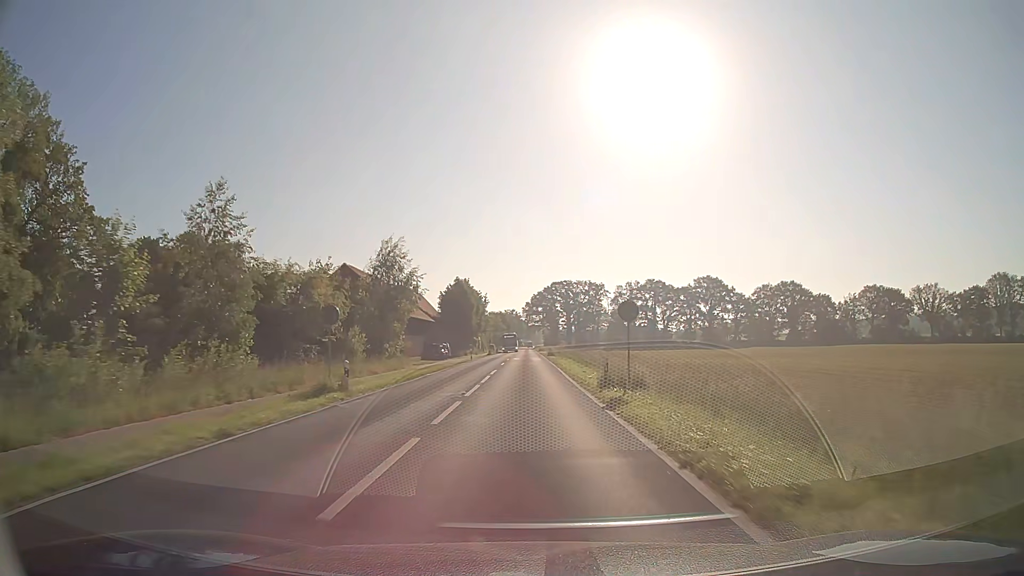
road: secondary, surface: asphalt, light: Day
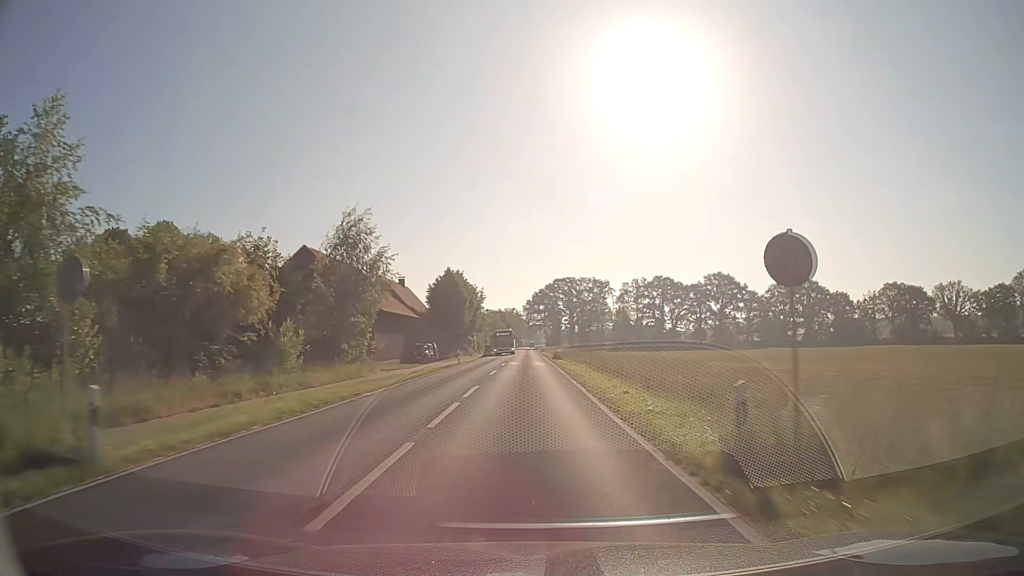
(0.0, +12.4) m; 0°
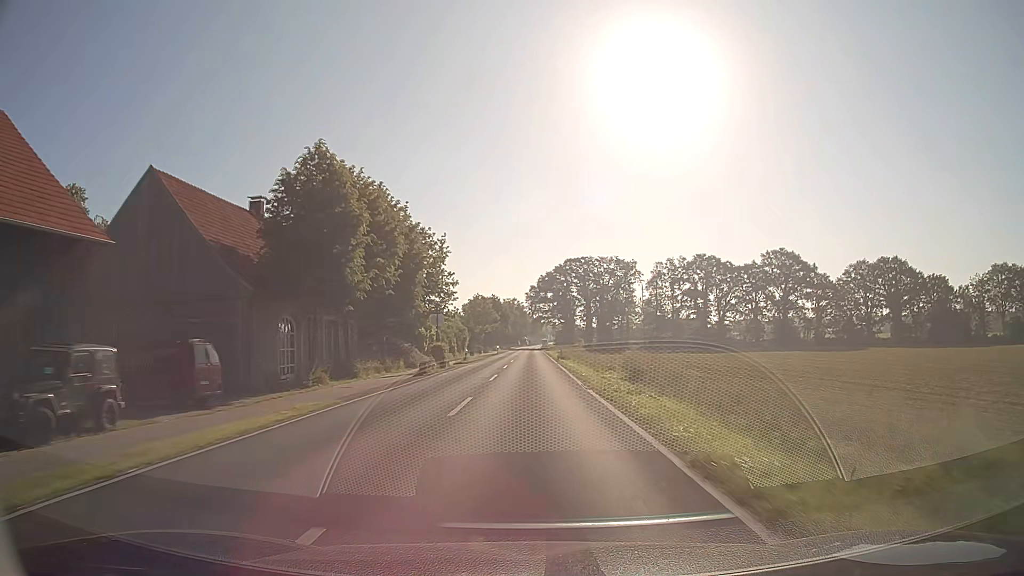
(-0.1, +52.5) m; 0°
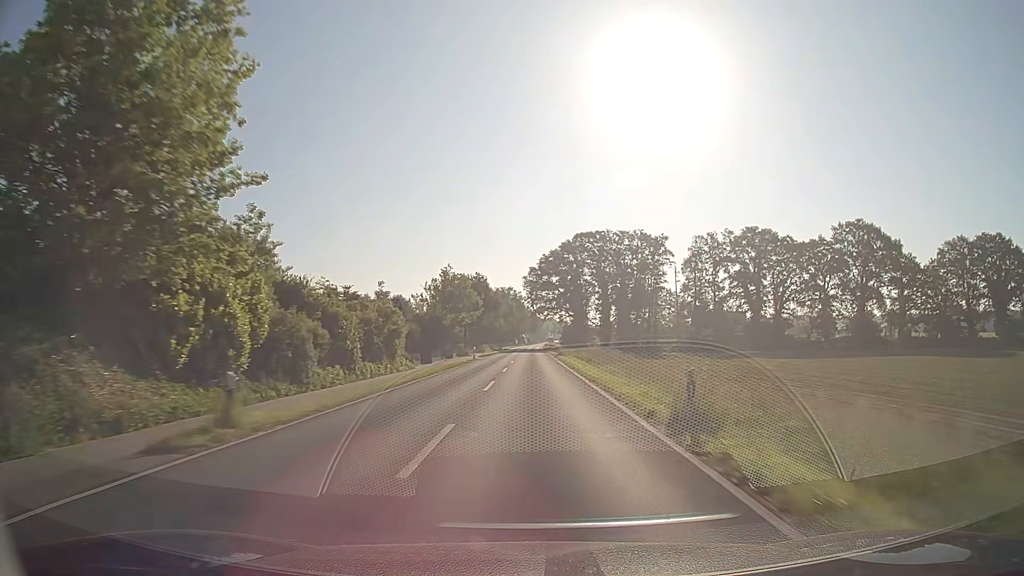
(-0.1, +42.1) m; 0°
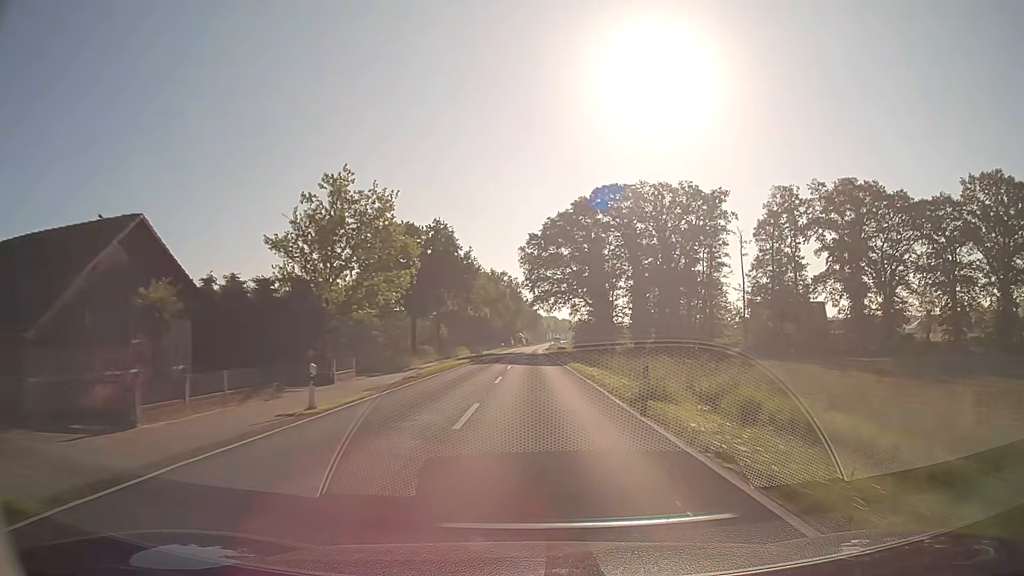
(+0.1, +44.3) m; 0°
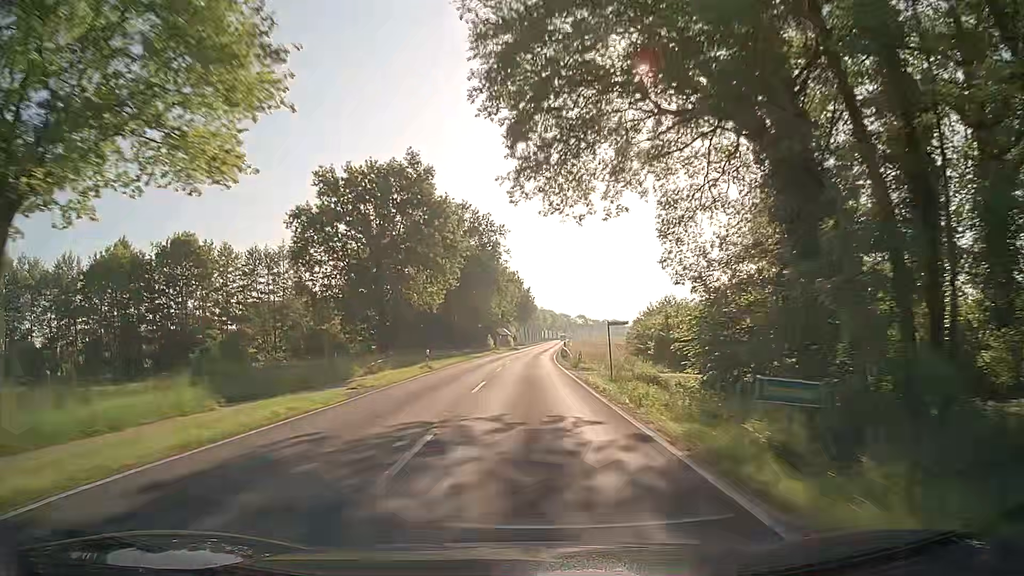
(+0.5, +76.5) m; +1°
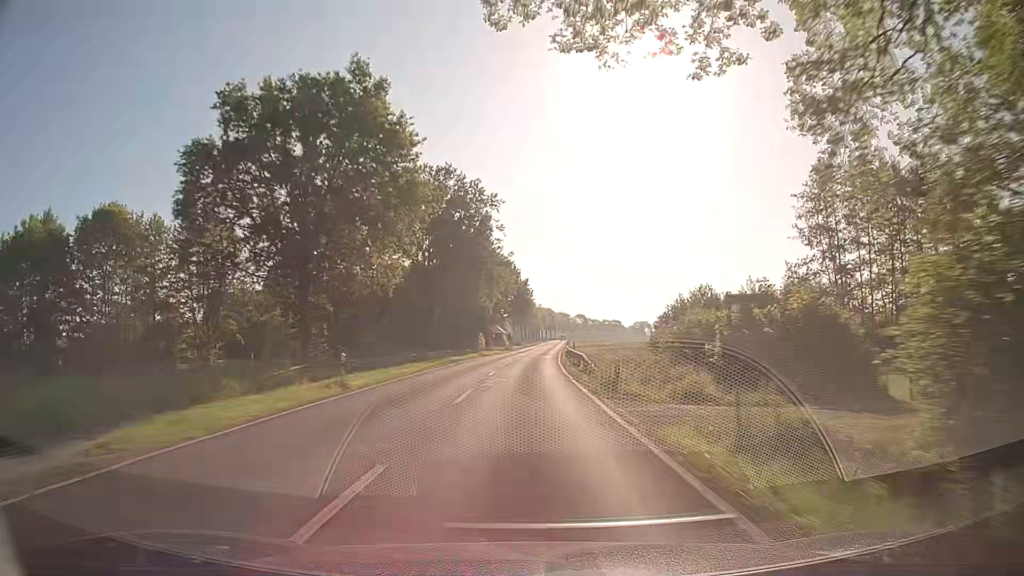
(0.0, +15.5) m; 0°
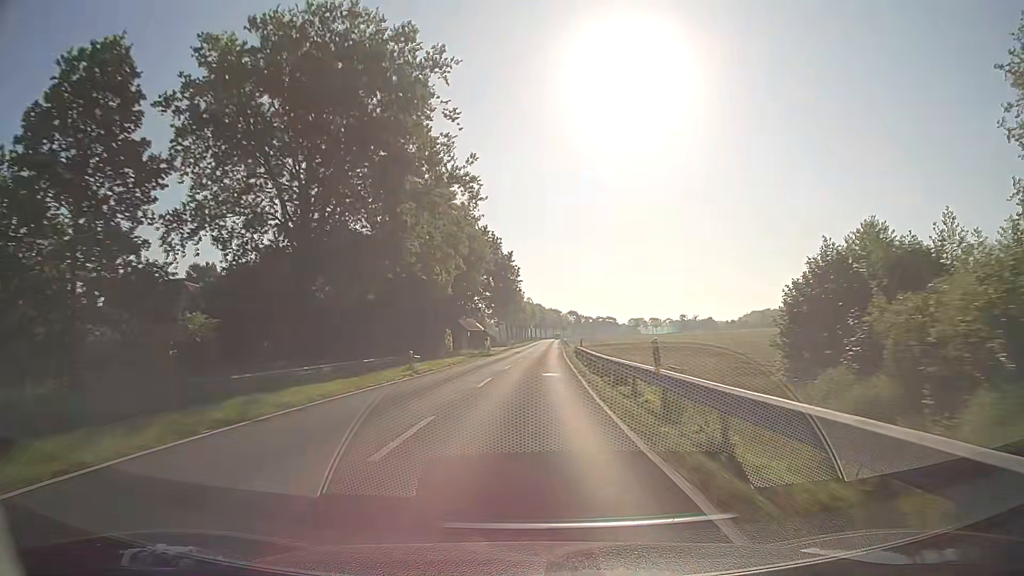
(+0.5, +31.1) m; +1°
(0, +10) (0, +20) (0, +30) (+1, +40) (+1, +50) (+1, +60) (+1, +70) (+2, +80) (+2, +90) (+3, +100) m
